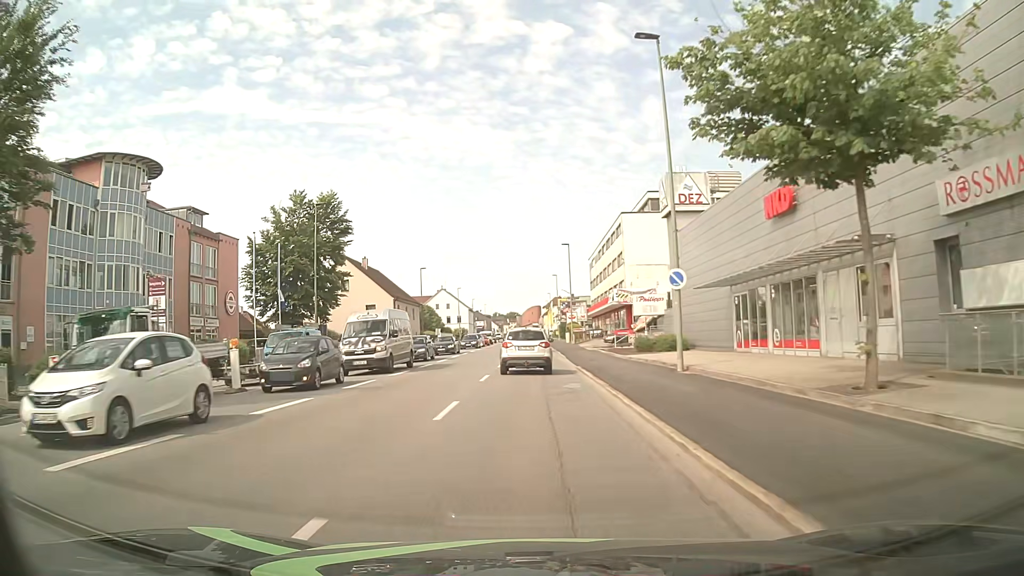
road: tertiary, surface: asphalt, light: Day
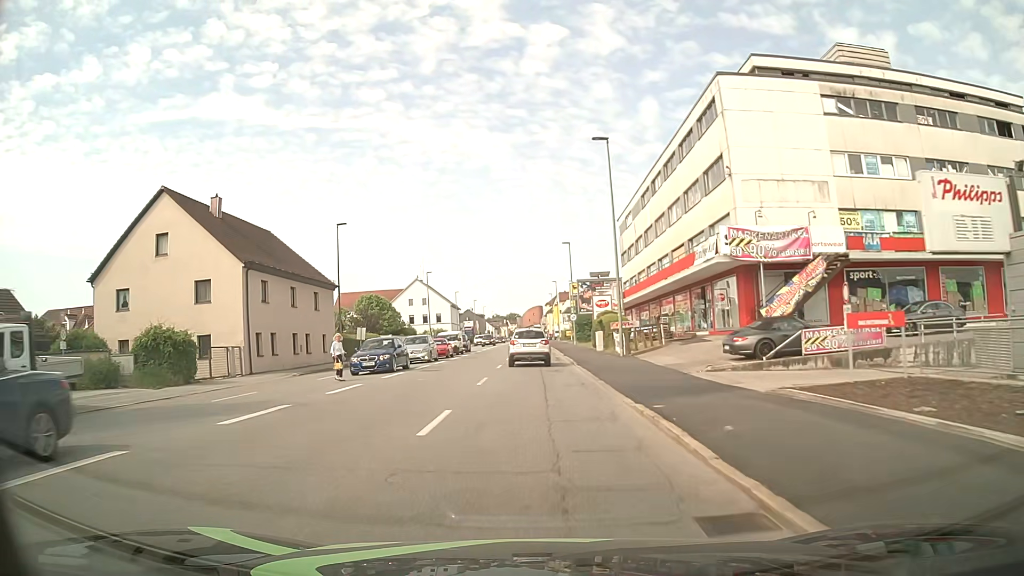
(-0.2, +37.7) m; 0°
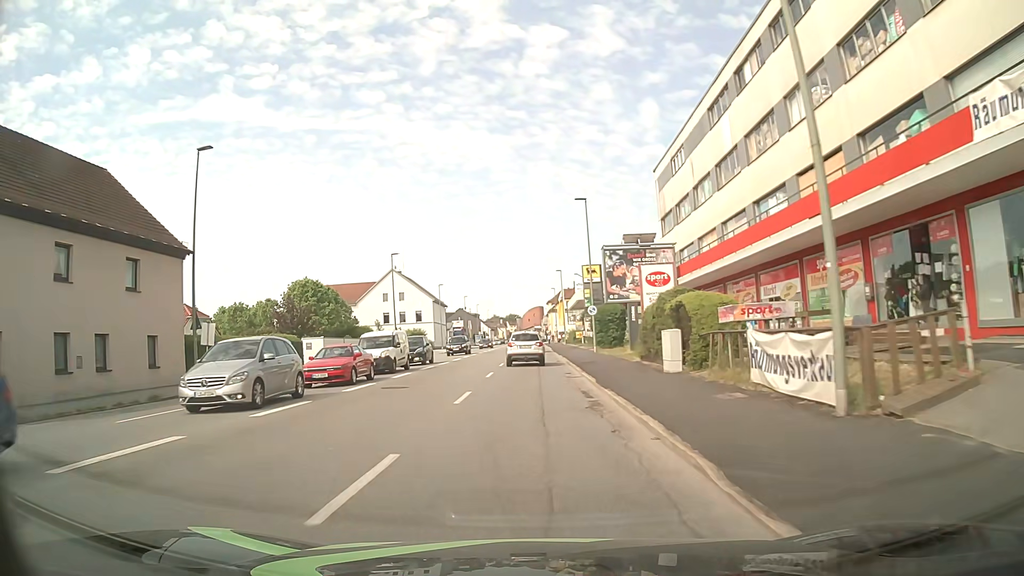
(+0.1, +22.4) m; 0°
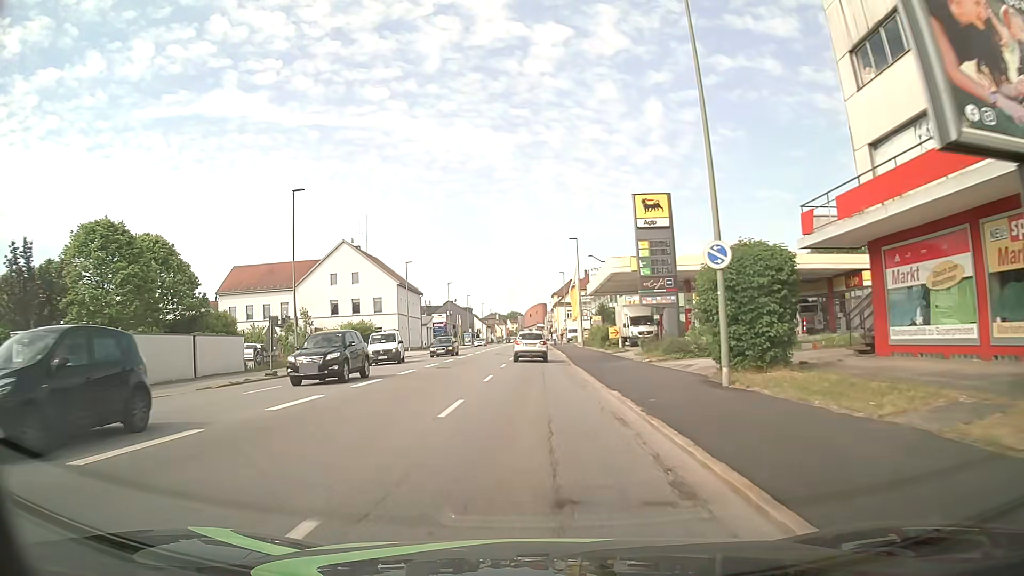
(-0.1, +29.8) m; 0°
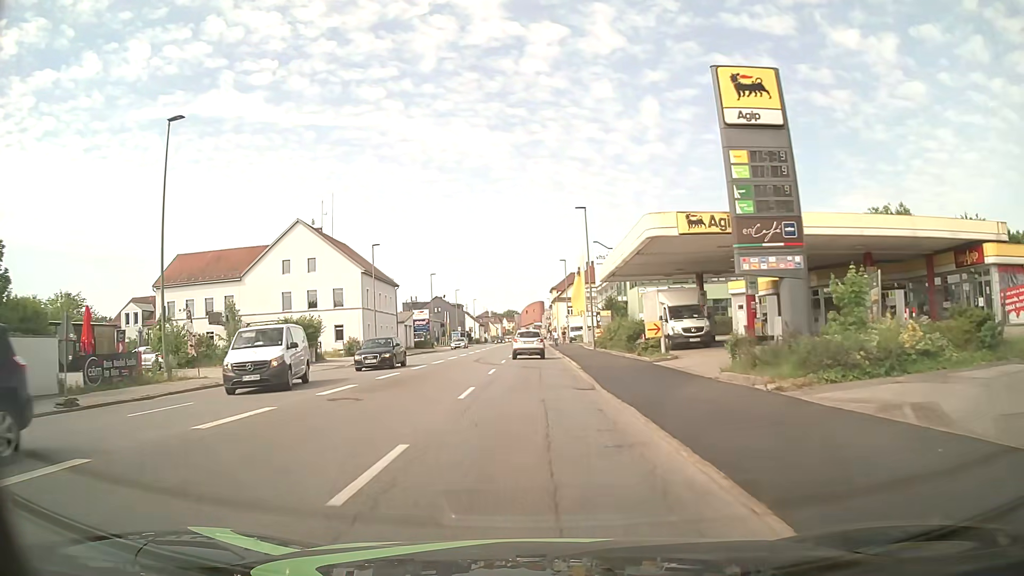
(0.0, +14.8) m; 0°
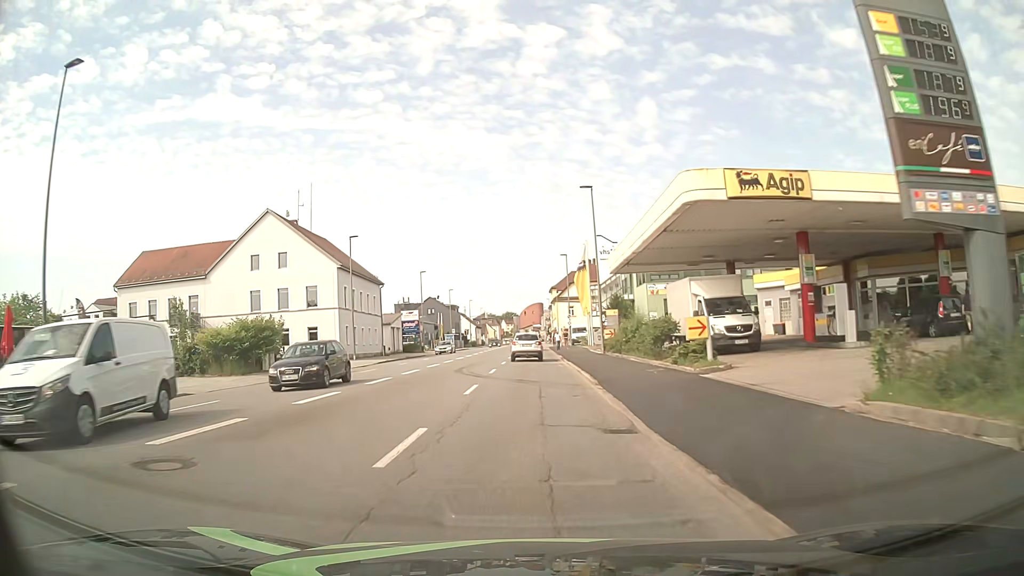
(0.0, +7.4) m; 0°
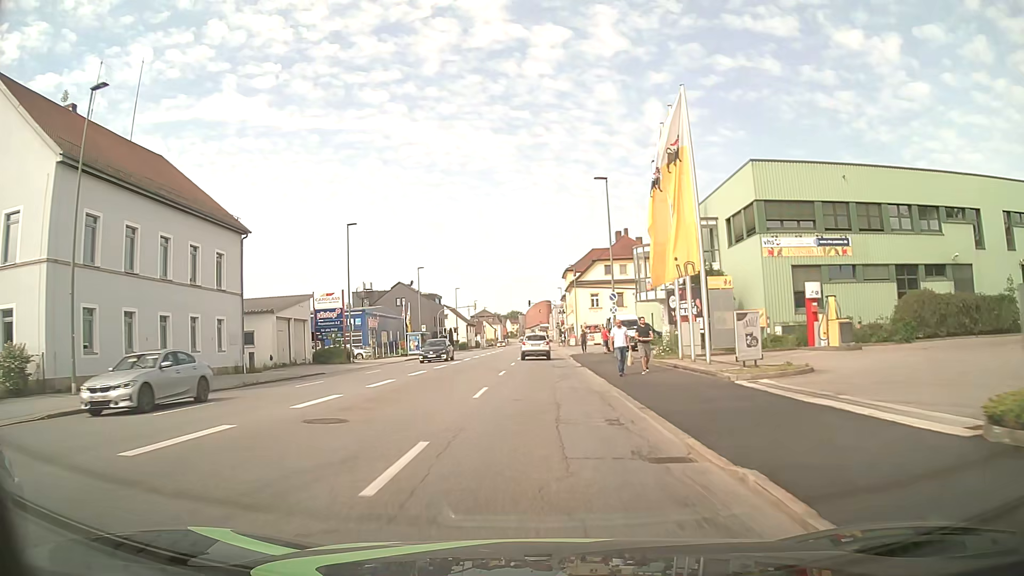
(-0.3, +37.2) m; -1°
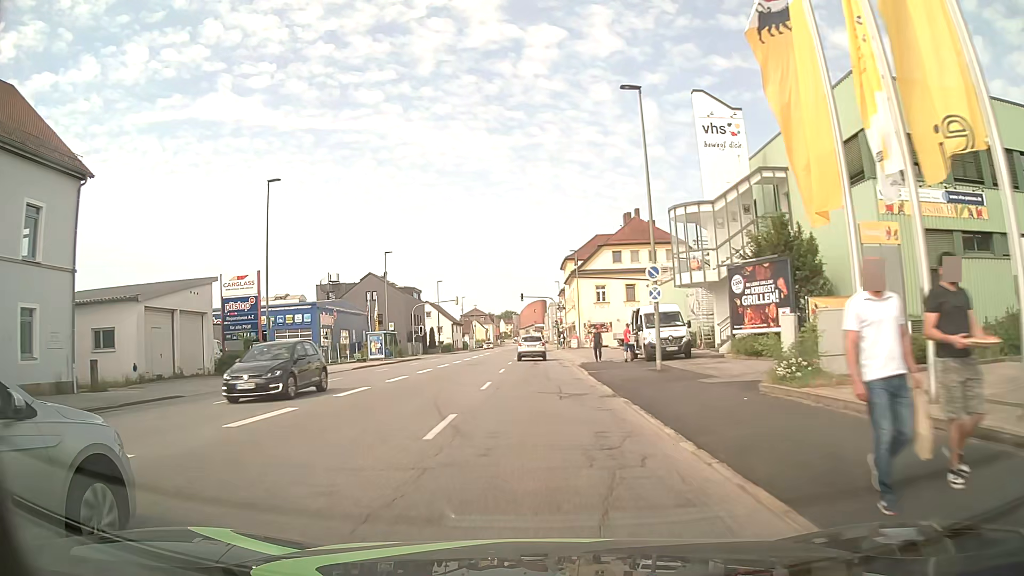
(+0.2, +14.9) m; +1°
(0, +10) (0, +20) (0, +30) (0, +40) (0, +50) (0, +60) (0, +70) (0, +80) (0, +90) (0, +100) m
